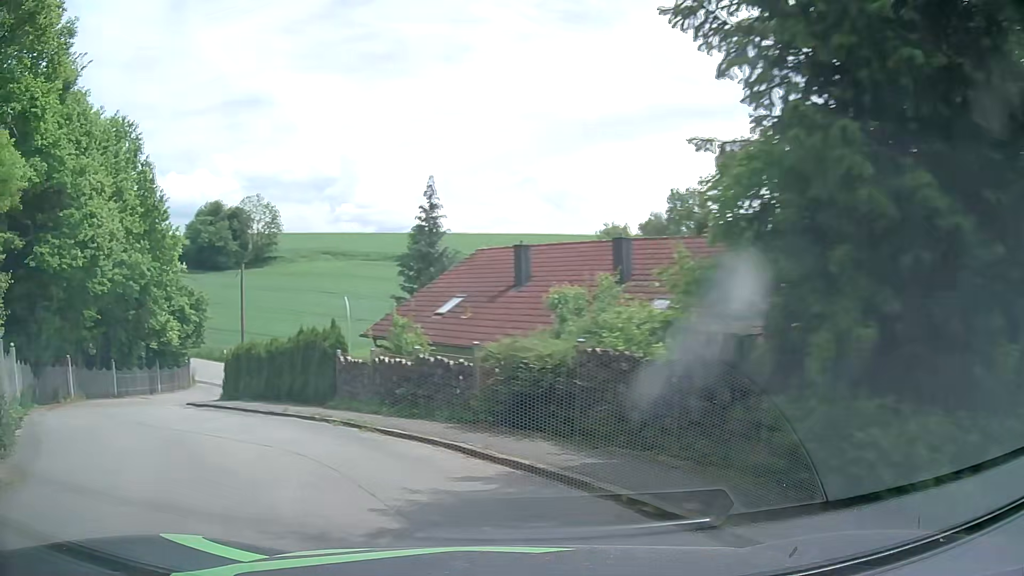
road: residential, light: Day
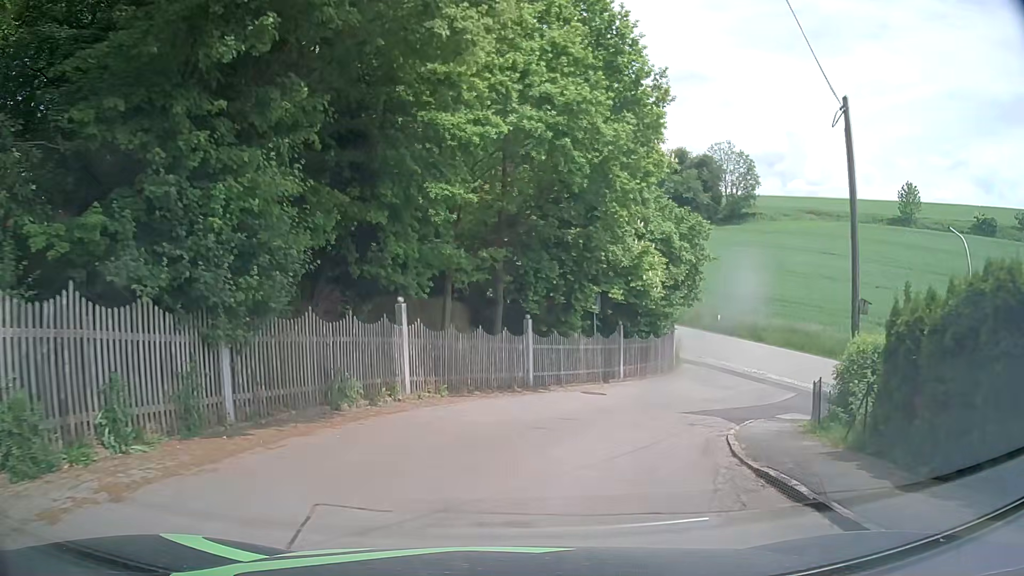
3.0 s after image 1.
(-10.1, +17.5) m; -41°
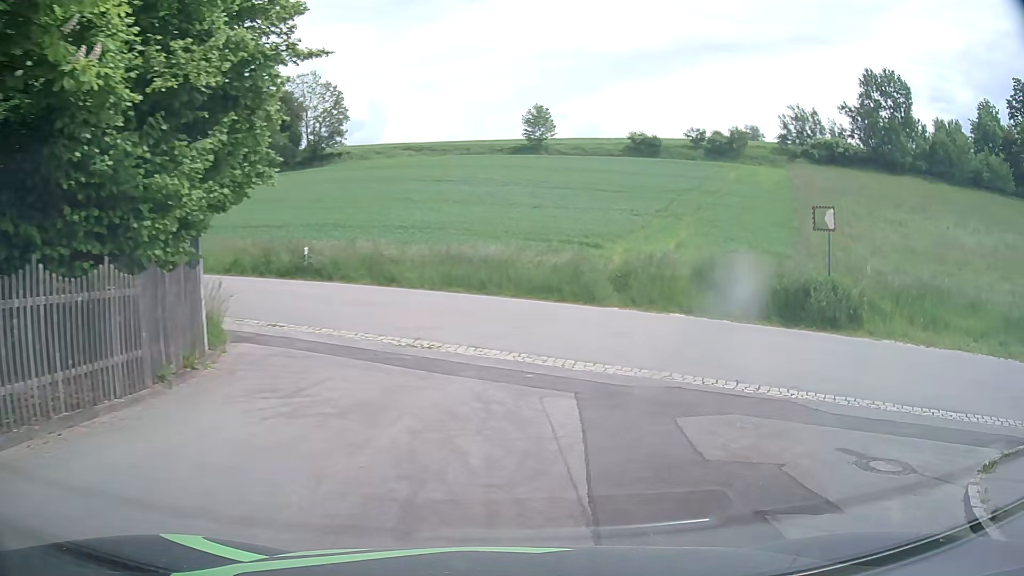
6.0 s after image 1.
(+4.4, +19.1) m; +35°
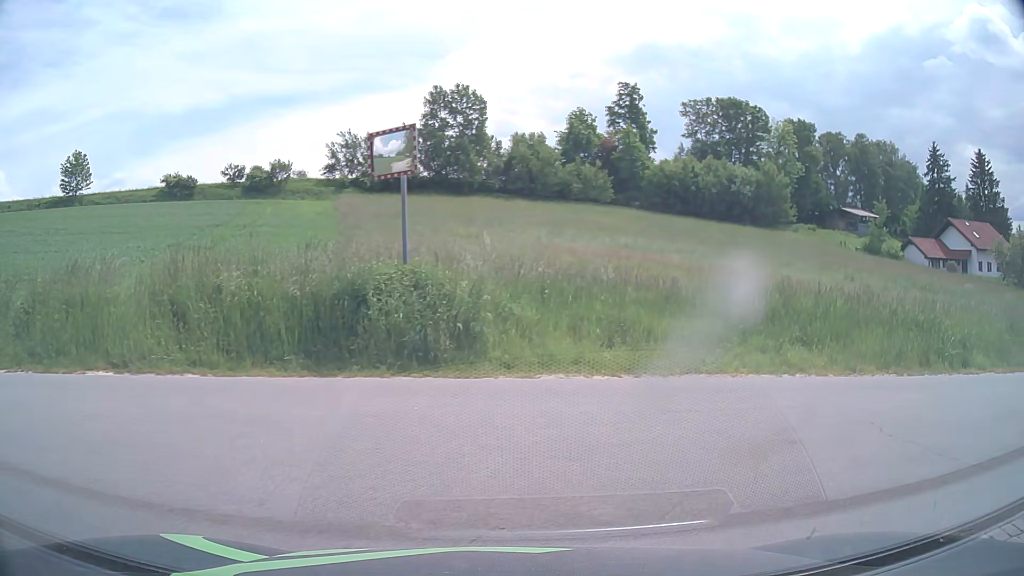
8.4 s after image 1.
(+2.8, +8.9) m; +38°
